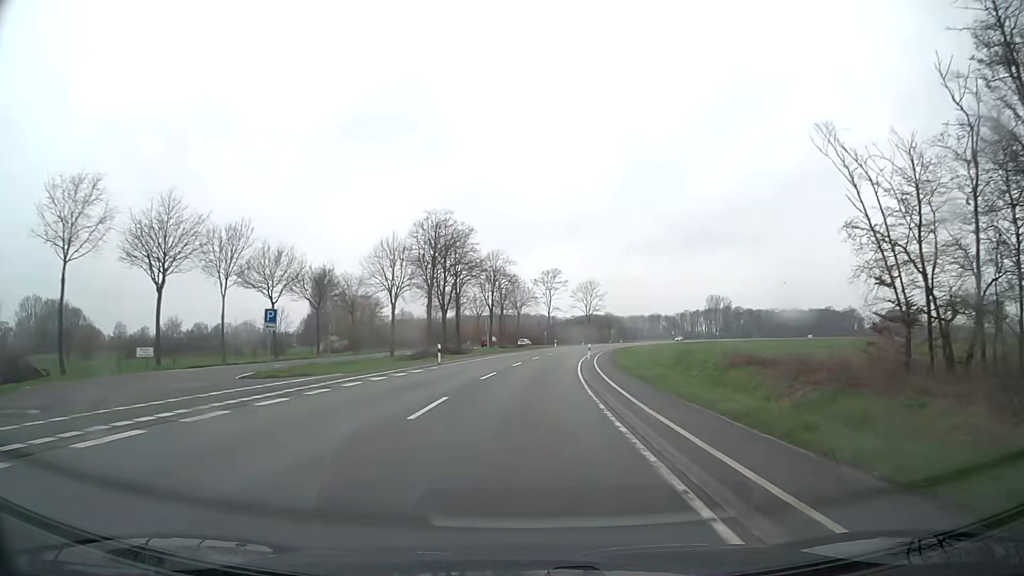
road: secondary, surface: asphalt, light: Day
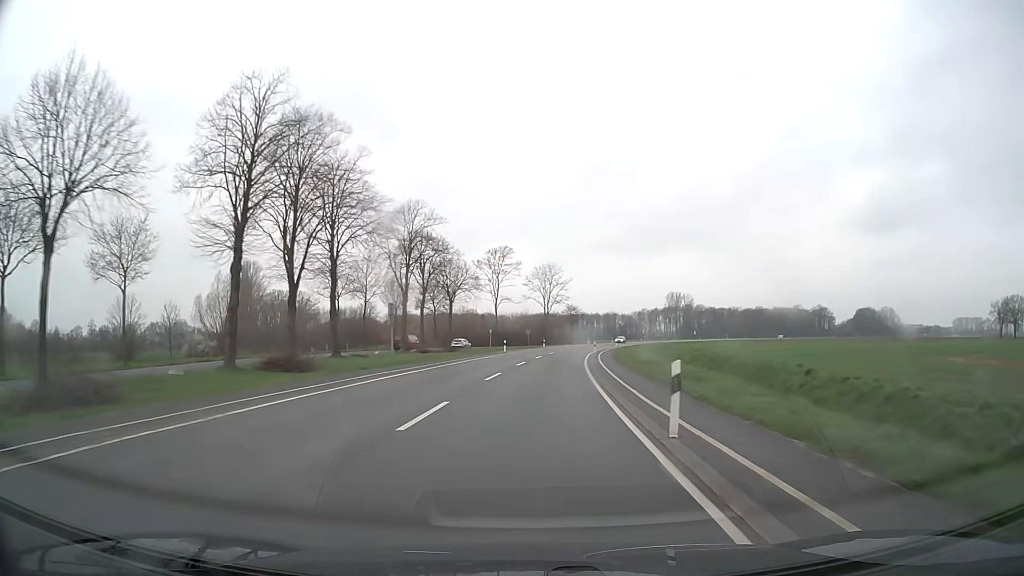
(+1.4, +37.5) m; +4°
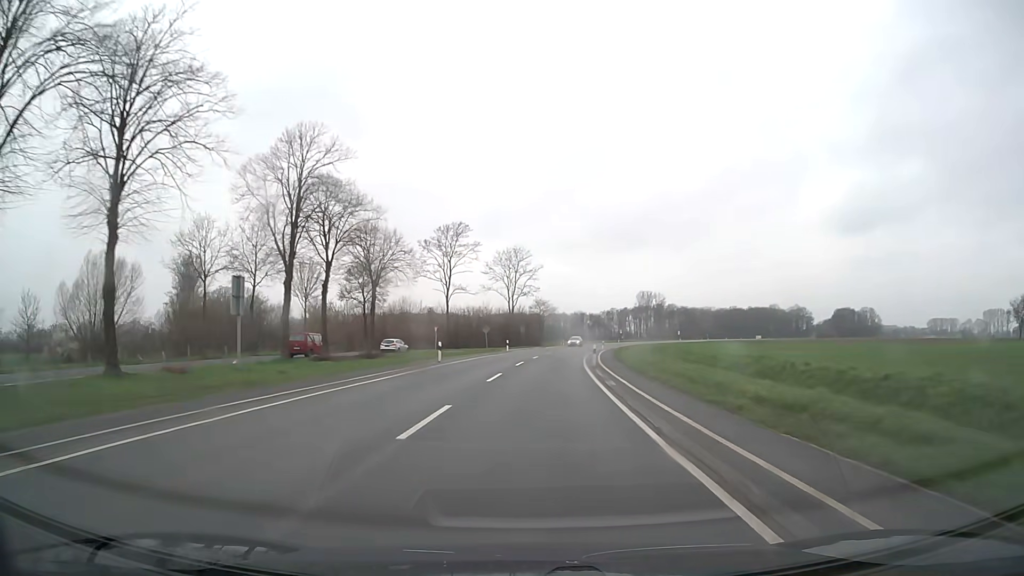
(+0.6, +24.9) m; +3°
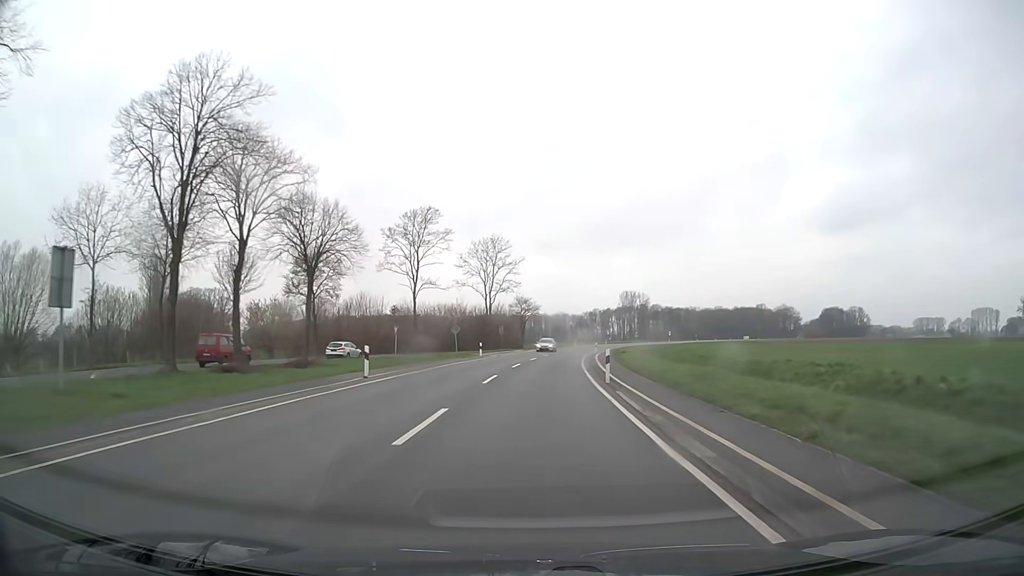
(+0.2, +12.5) m; +2°
